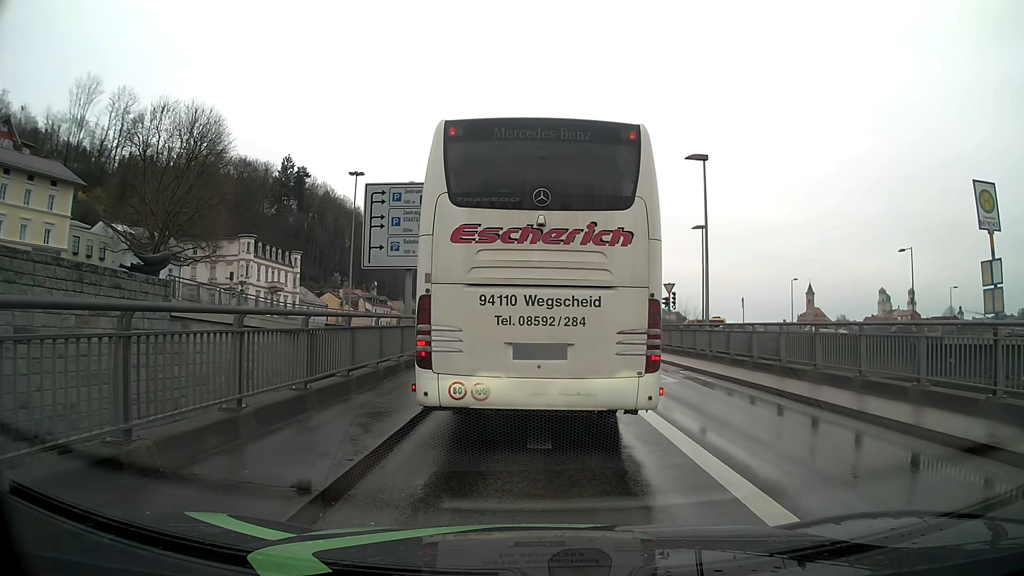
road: primary_link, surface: asphalt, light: Day
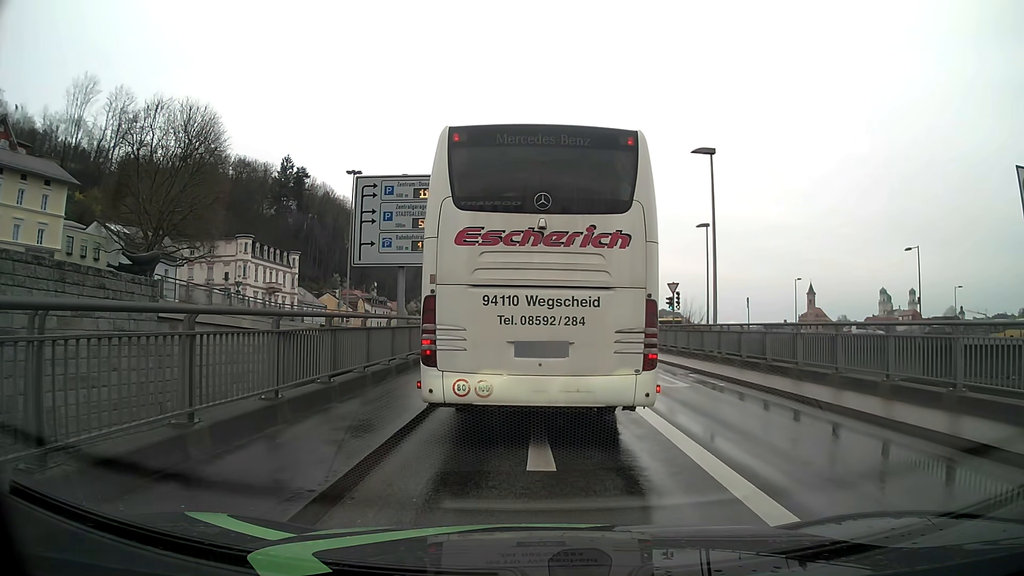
(0.0, +1.1) m; +1°
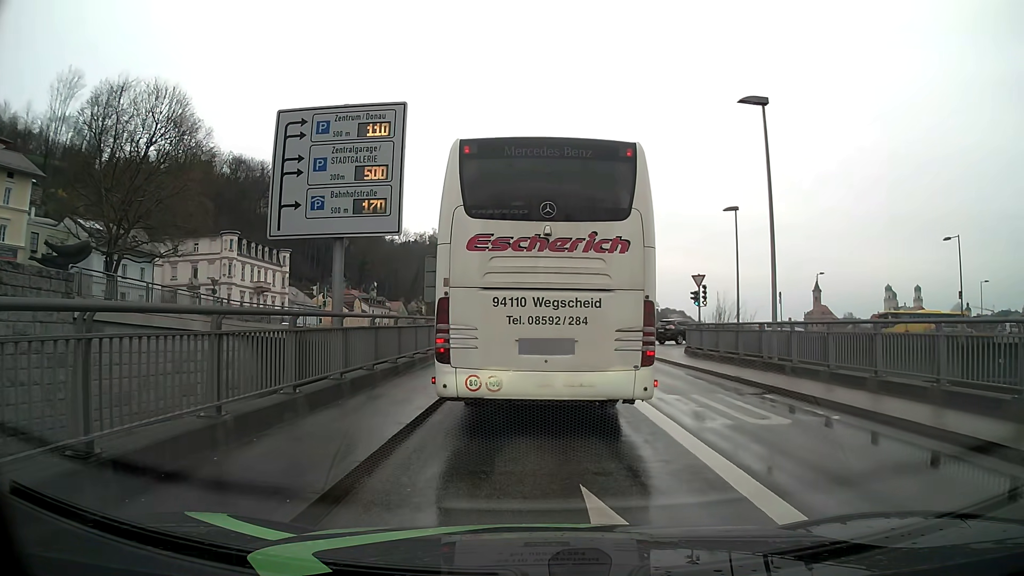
(-0.1, +6.0) m; -1°
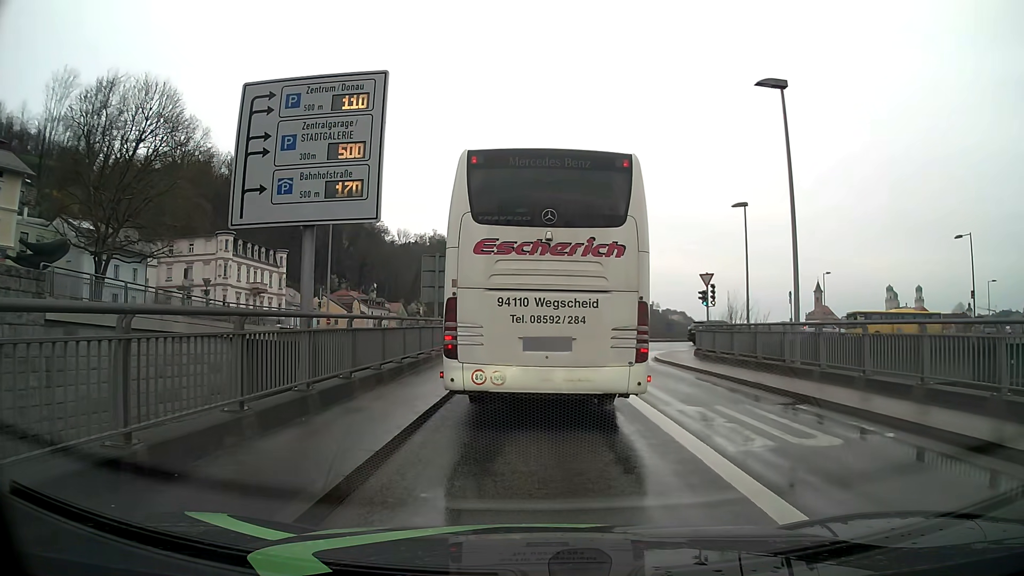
(0.0, +1.7) m; 0°
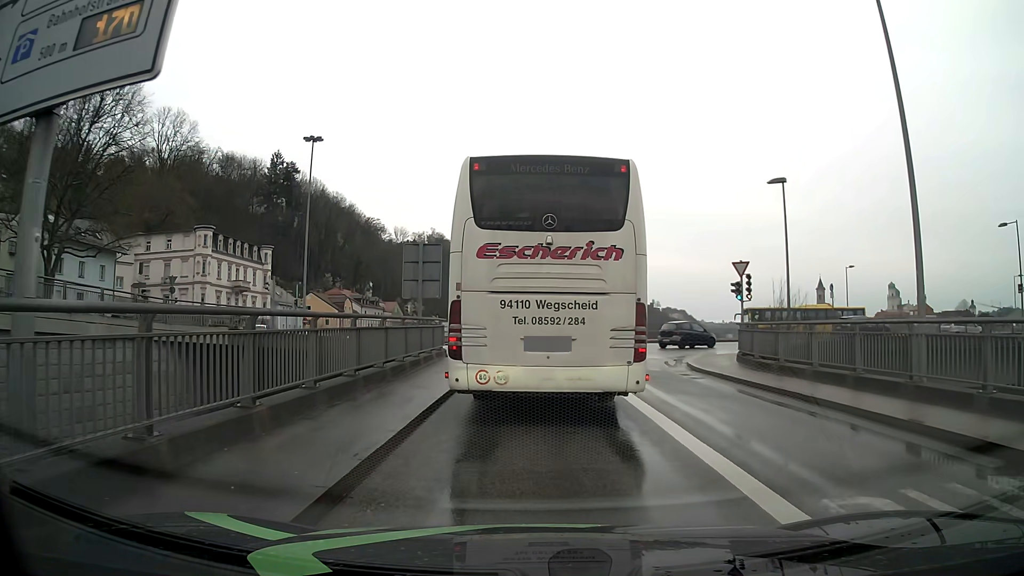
(0.0, +6.2) m; 0°
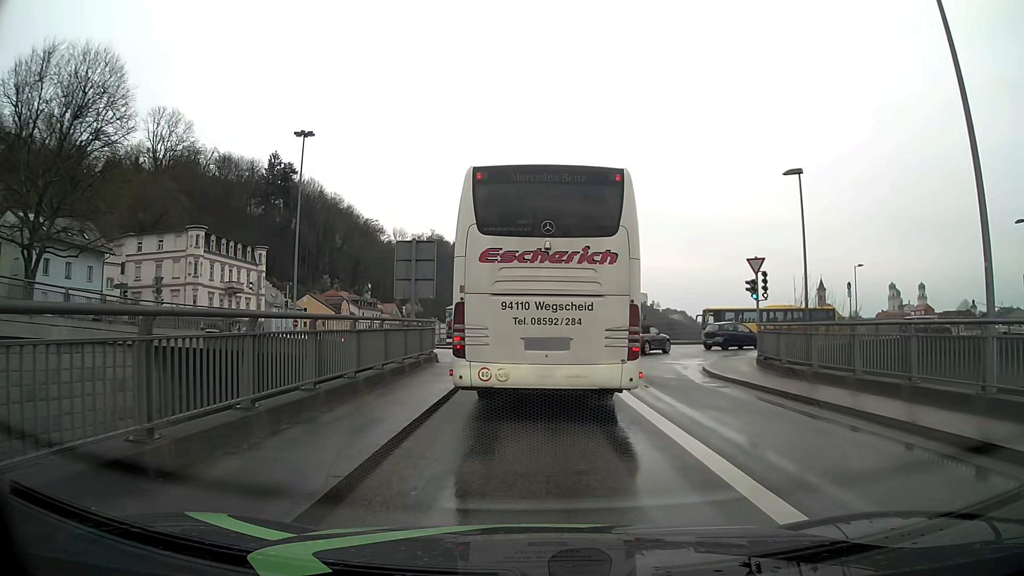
(0.0, +2.2) m; 0°
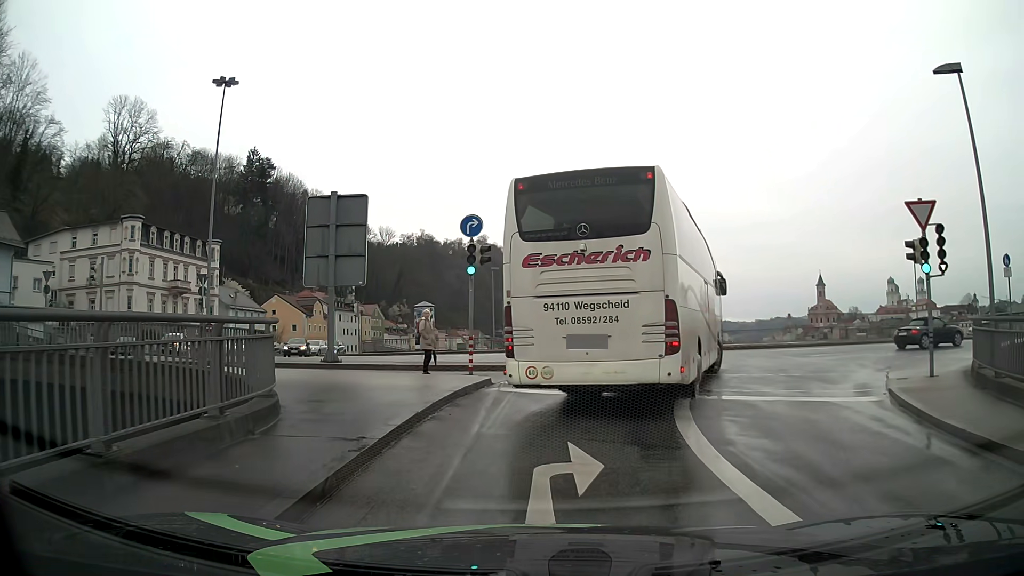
(-0.1, +13.5) m; 0°
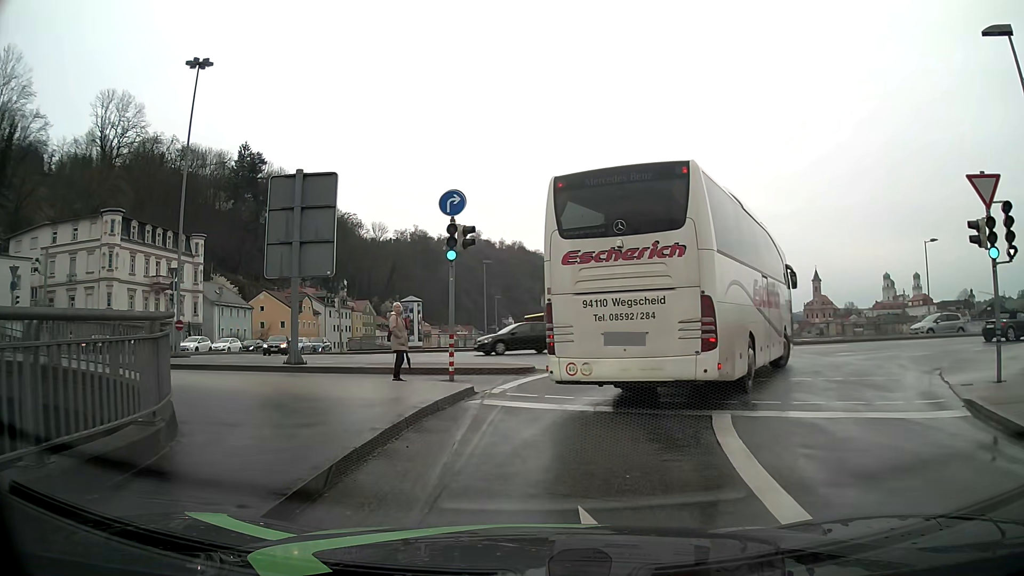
(0.0, +2.9) m; 0°
(+1, +10) (+5, +19) (+13, +24) (+23, +25) (+33, +26) (+43, +26) (+53, +25) (+63, +25) (+73, +25) (+83, +25) m
